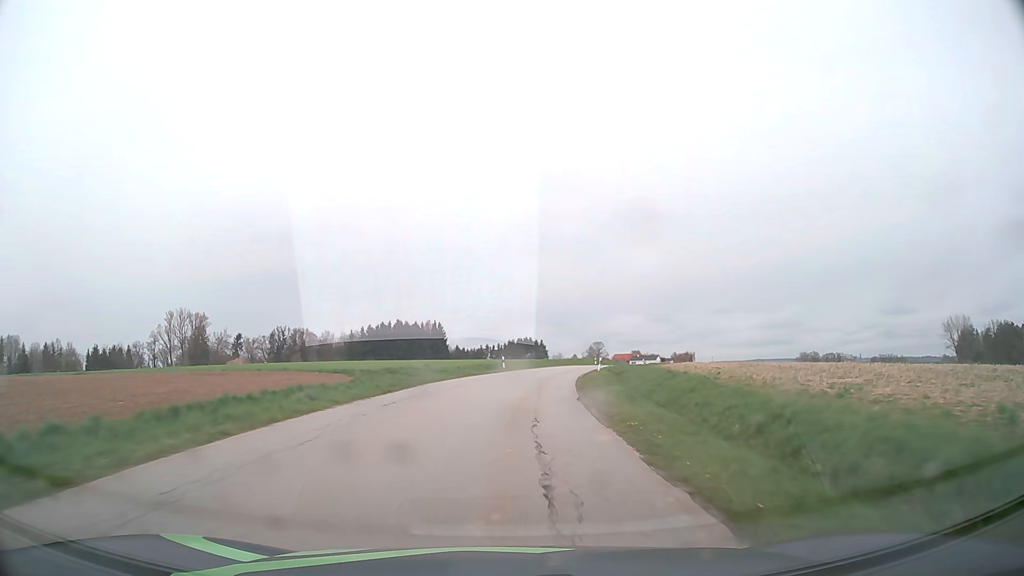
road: tertiary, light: Day
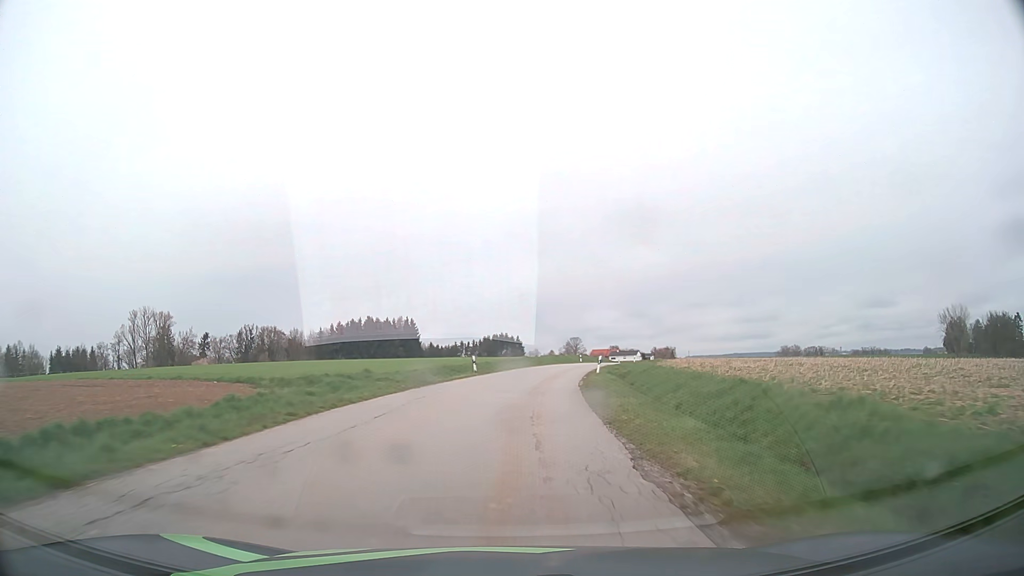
(+0.2, +11.0) m; +1°
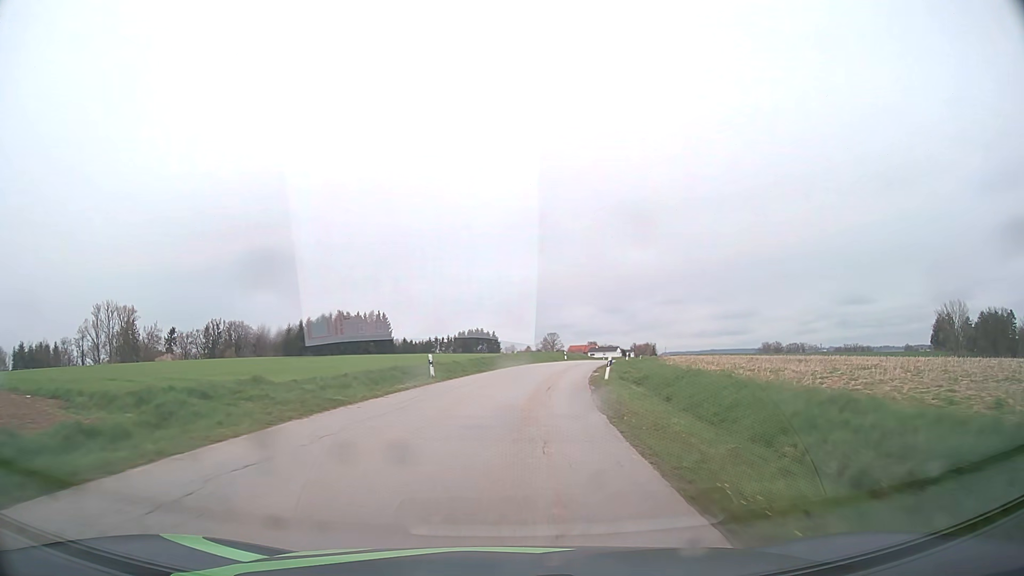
(+0.2, +11.0) m; +2°
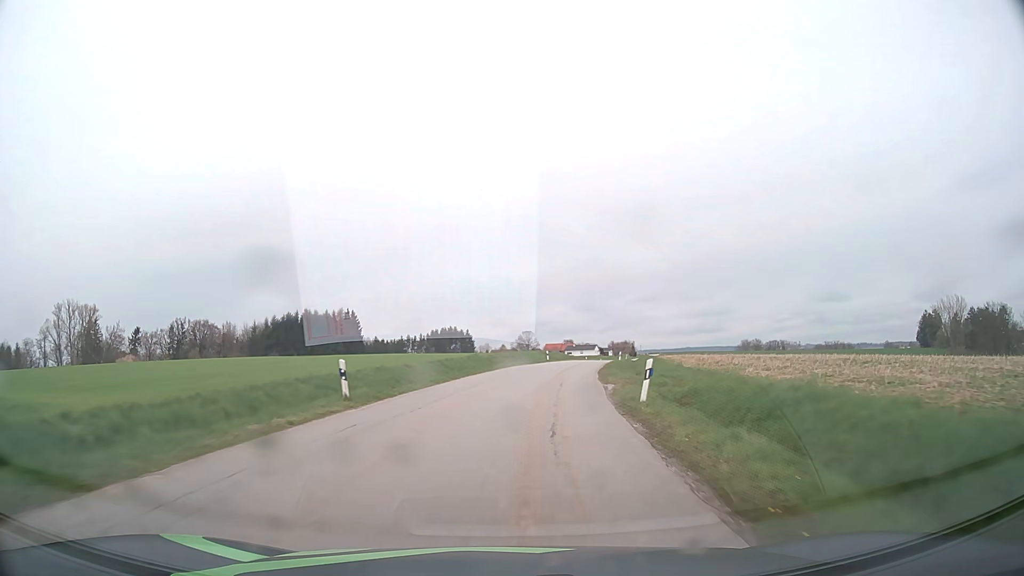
(+0.2, +11.0) m; +2°
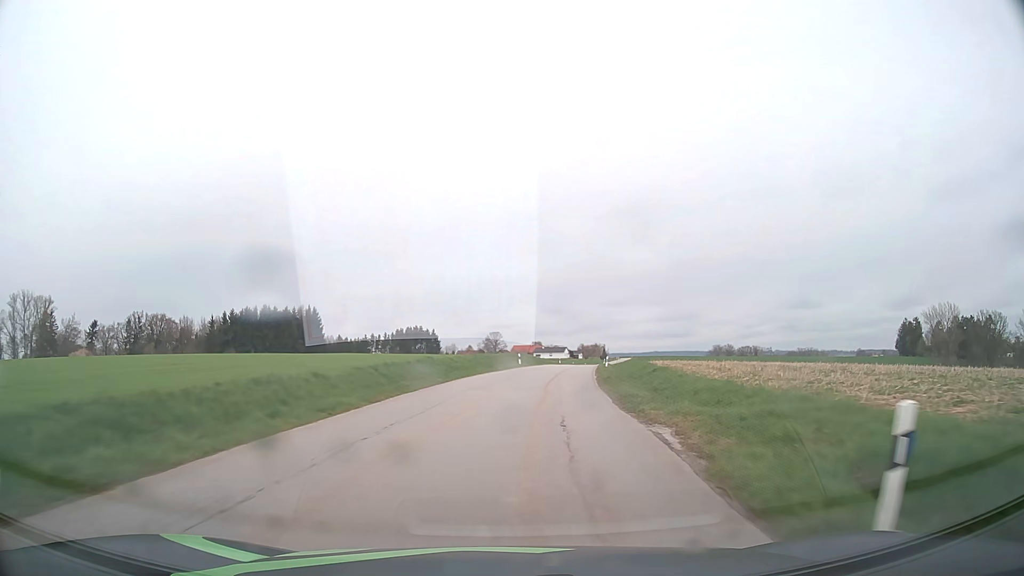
(+0.3, +11.0) m; +3°
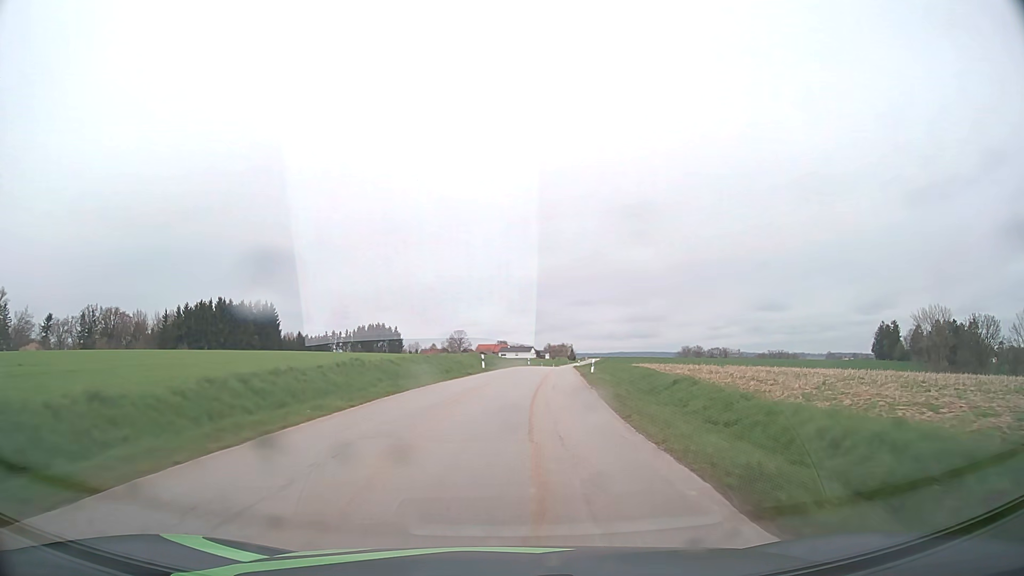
(+0.2, +11.0) m; +3°
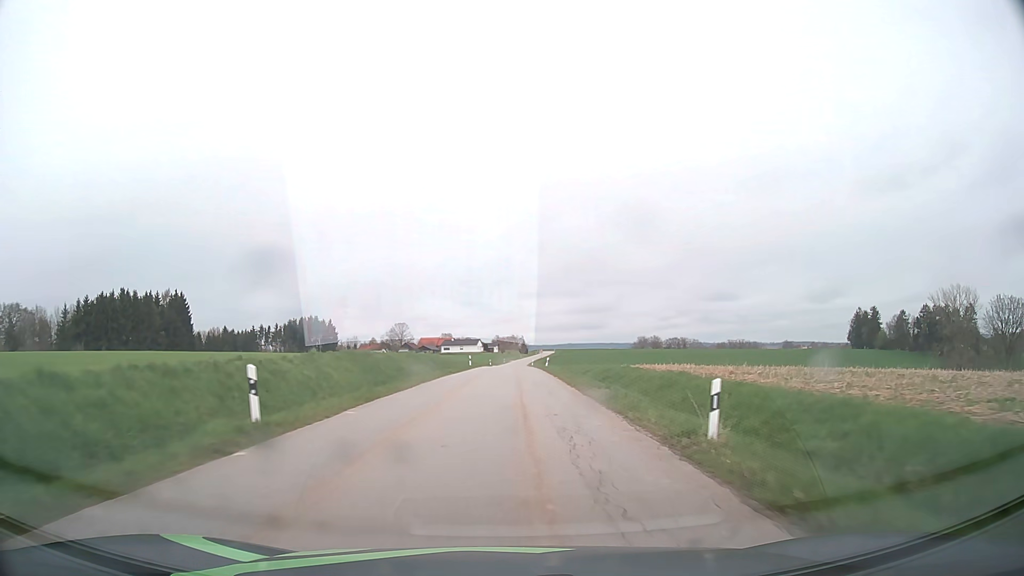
(+1.7, +33.0) m; +5°
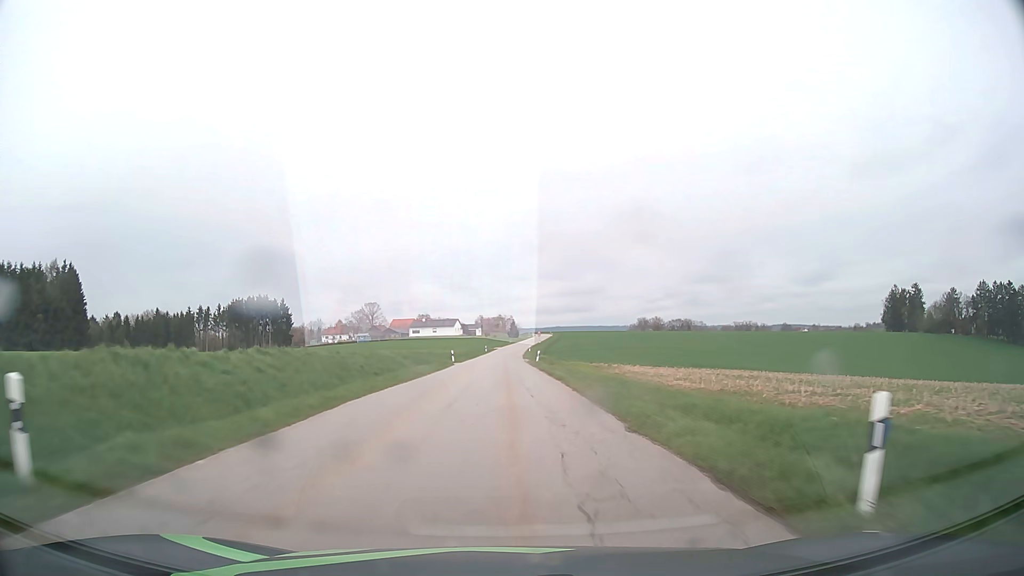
(+0.6, +55.8) m; +1°
(0, +10) (0, +20) (0, +30) (0, +40) (0, +50) (0, +60) (0, +70) (0, +80) (0, +90) (0, +100) m
